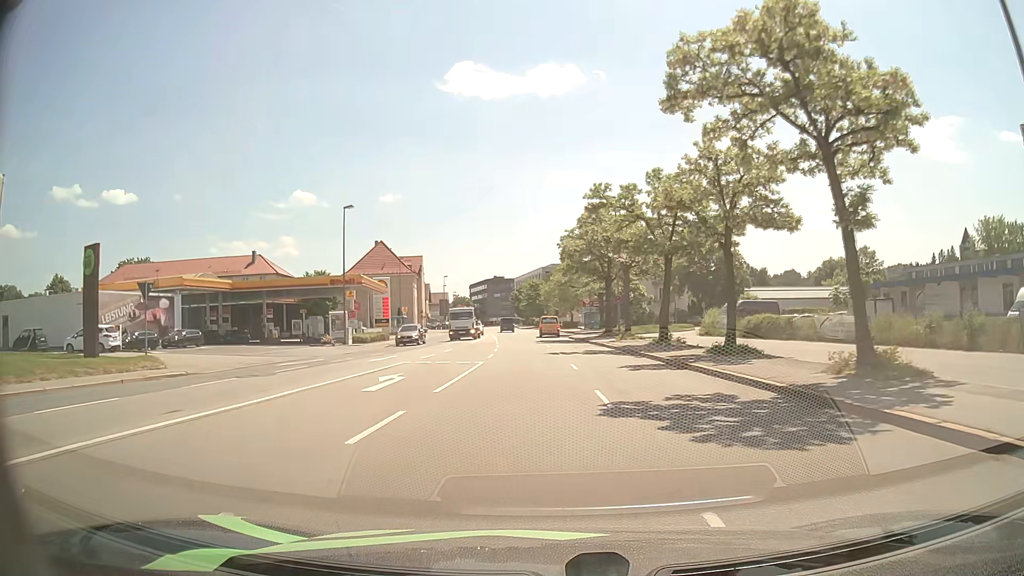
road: primary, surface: asphalt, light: Day
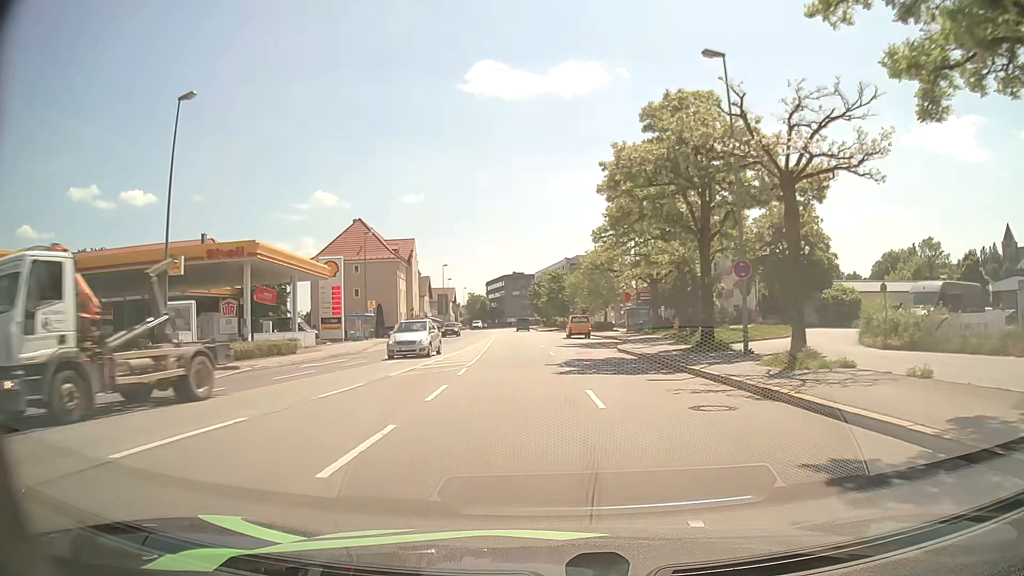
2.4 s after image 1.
(-0.4, +27.1) m; -2°
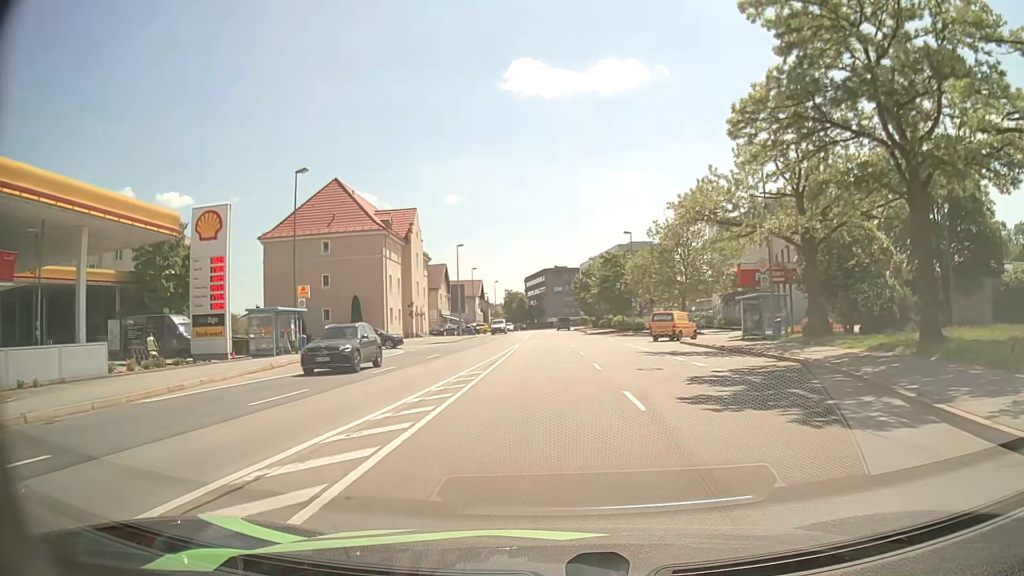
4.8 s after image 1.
(-0.9, +27.5) m; -4°
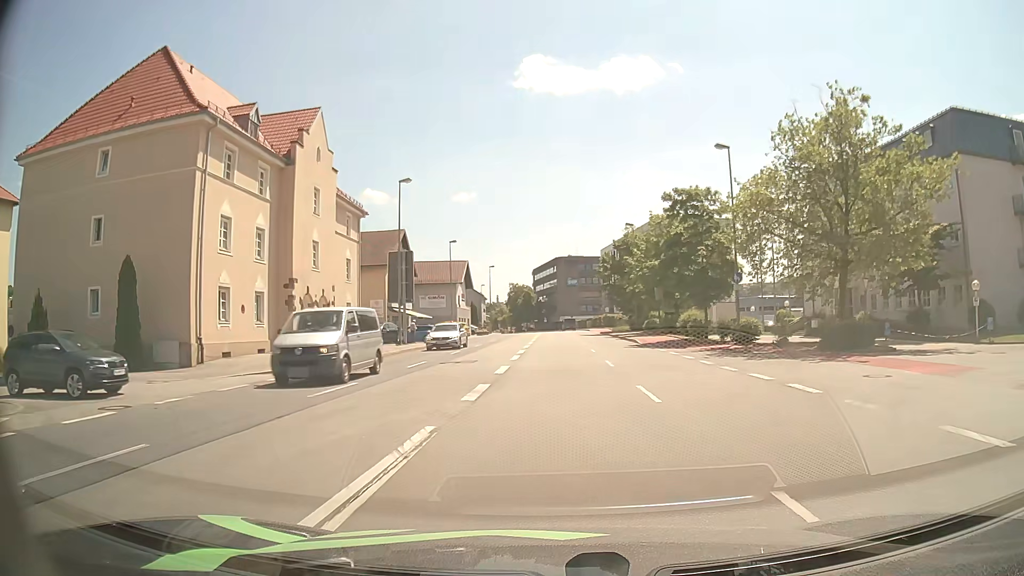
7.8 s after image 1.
(-0.2, +35.0) m; -1°
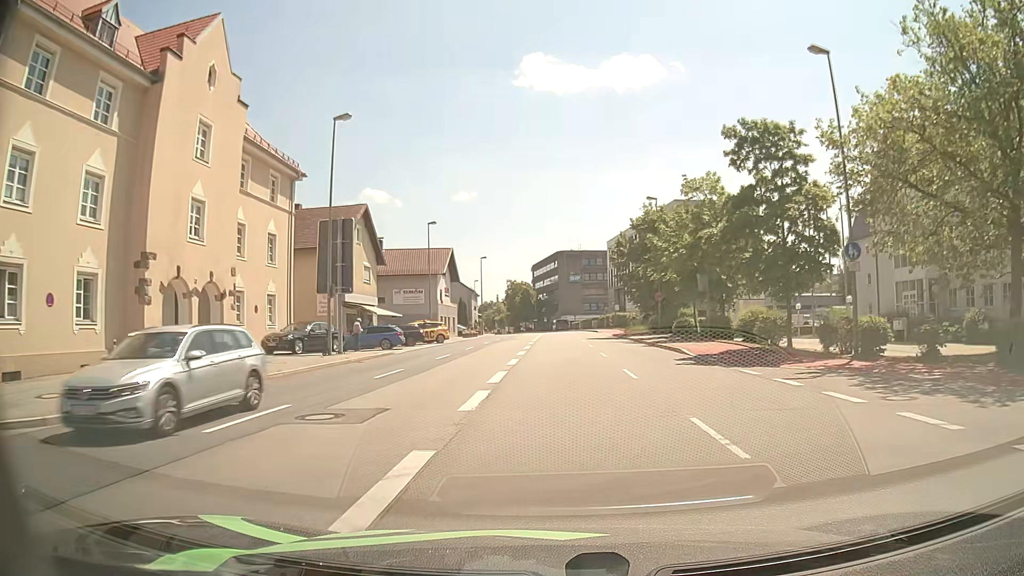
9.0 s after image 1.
(0.0, +13.7) m; +1°
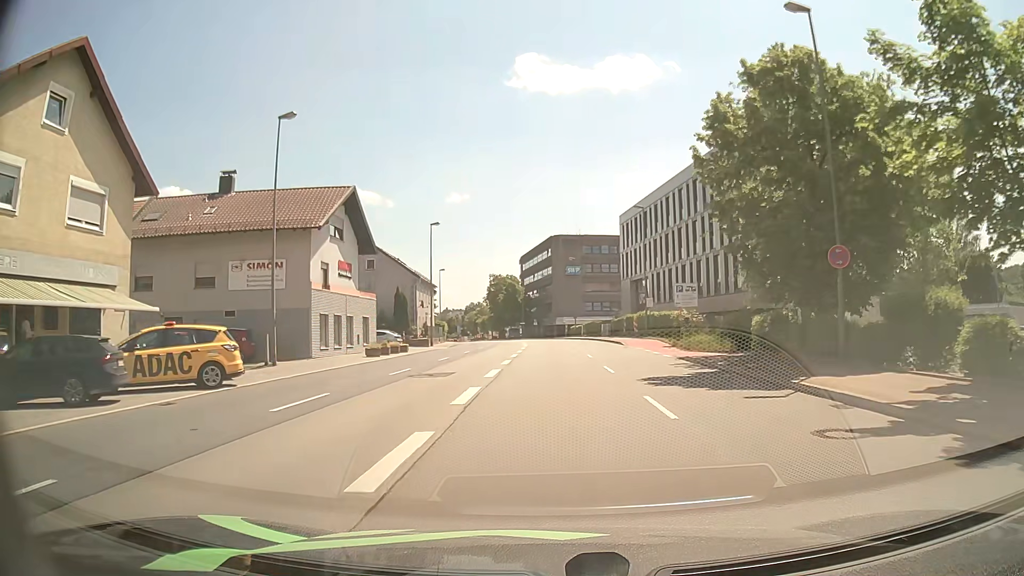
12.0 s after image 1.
(+0.2, +33.2) m; 0°
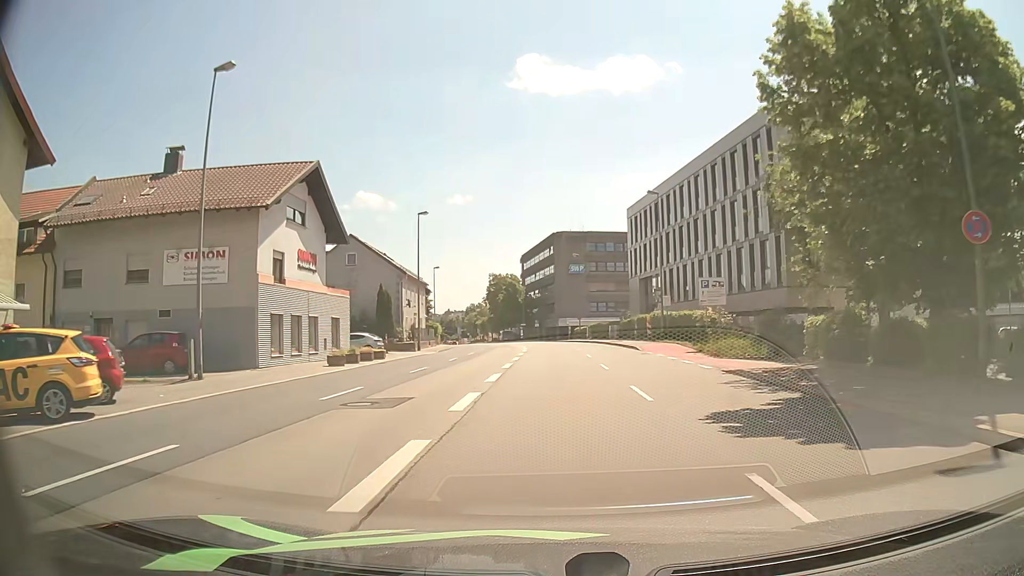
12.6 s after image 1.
(0.0, +6.4) m; 0°
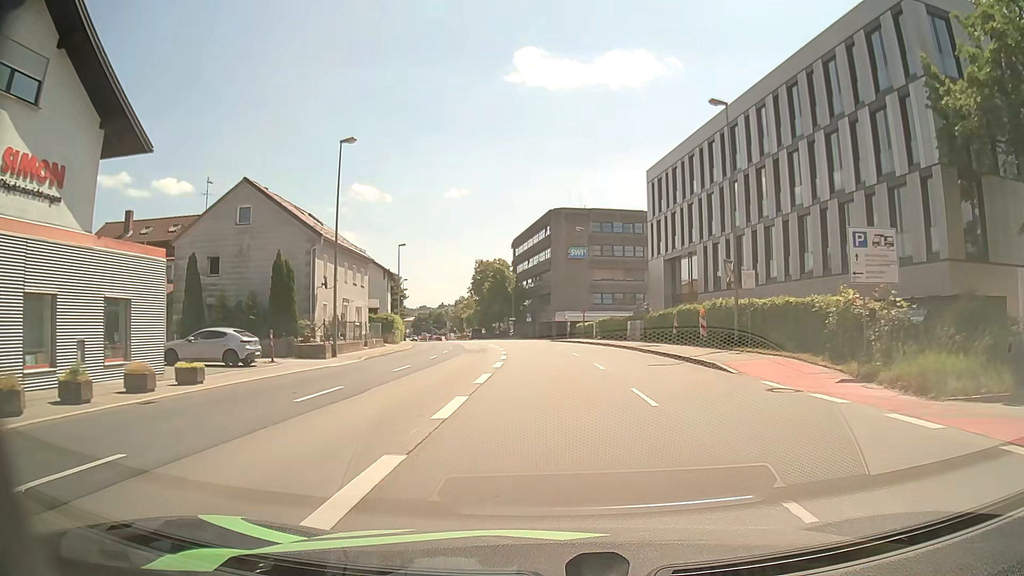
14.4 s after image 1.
(-0.1, +19.1) m; 0°
(0, +10) (0, +20) (-1, +30) (-1, +40) (-2, +50) (-4, +60) (-6, +70) (-8, +79) (-10, +89) (-12, +99) m
